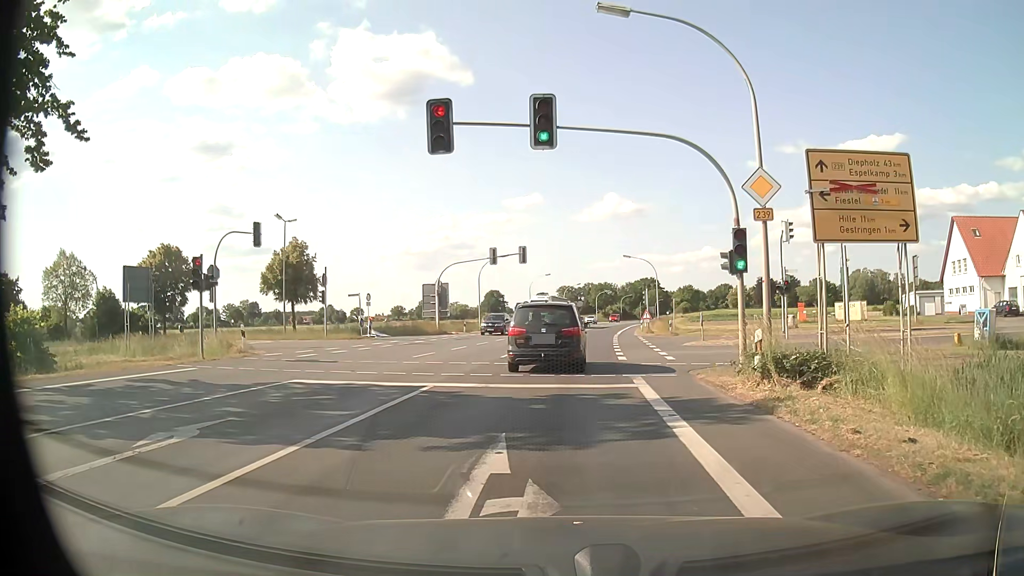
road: primary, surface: asphalt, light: Day
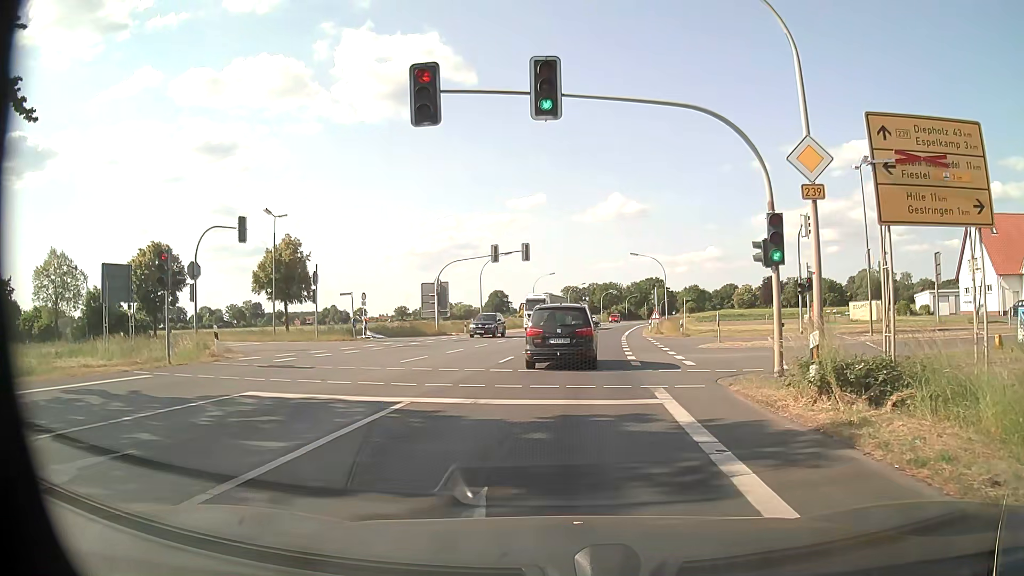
(0.0, +2.6) m; 0°
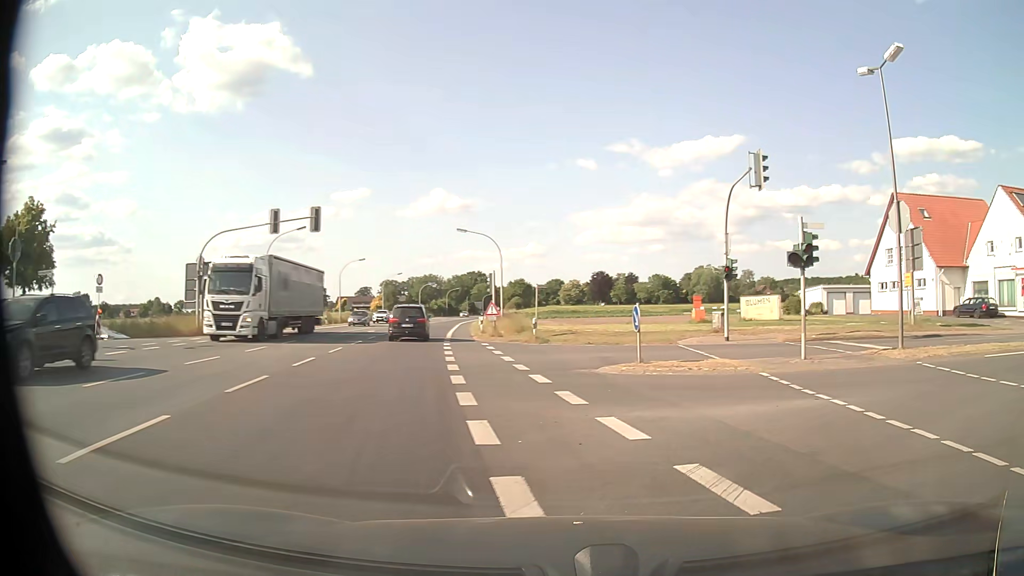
(+0.7, +15.3) m; +14°
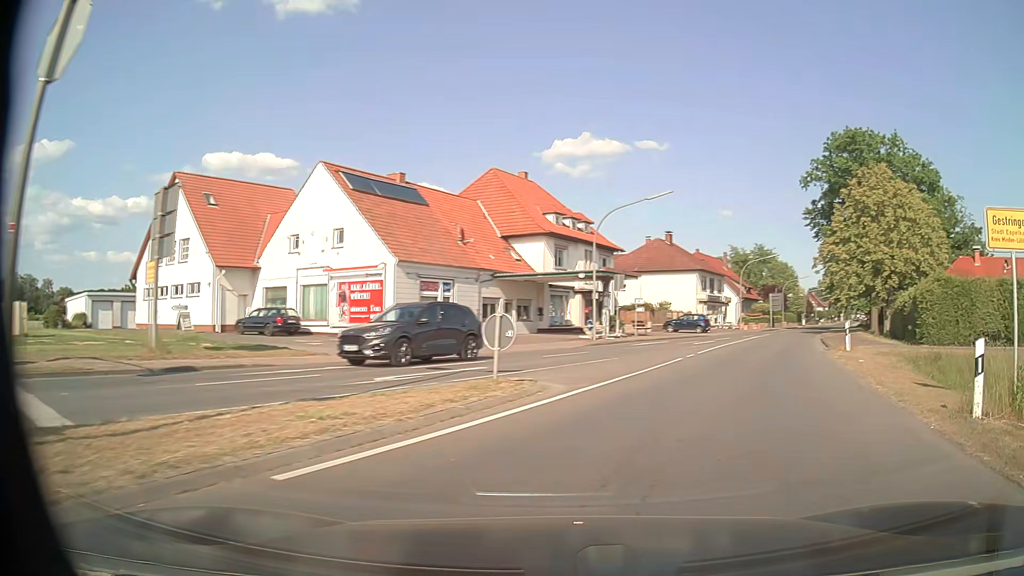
(+6.6, +11.4) m; +62°
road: secondary
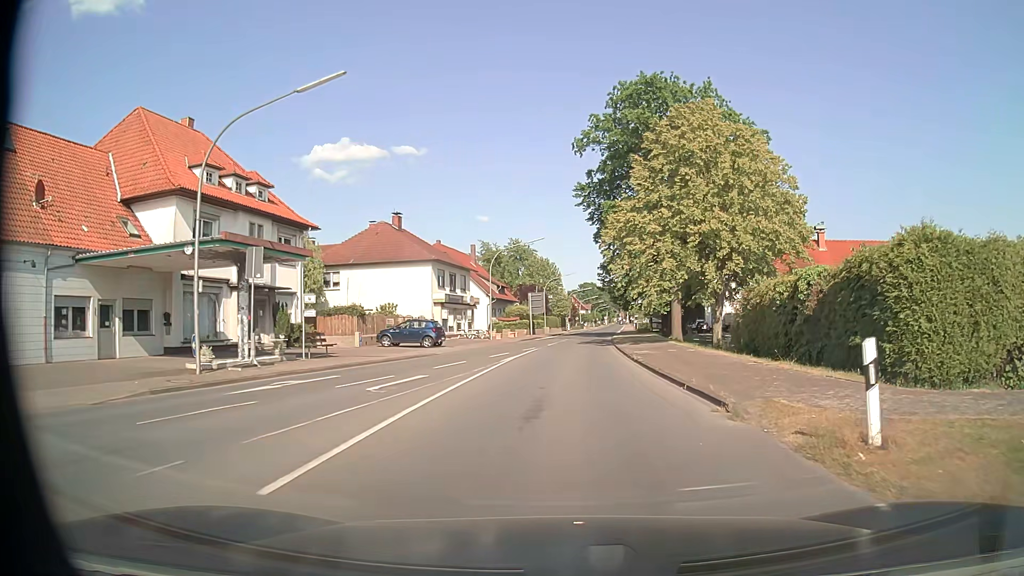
(+4.5, +17.7) m; +20°
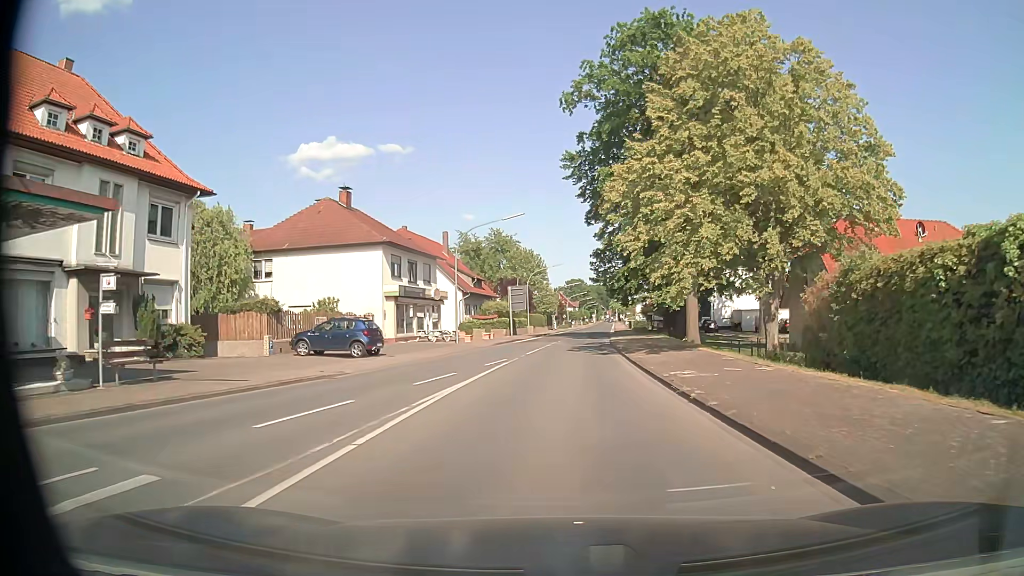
(+0.1, +11.5) m; +1°
